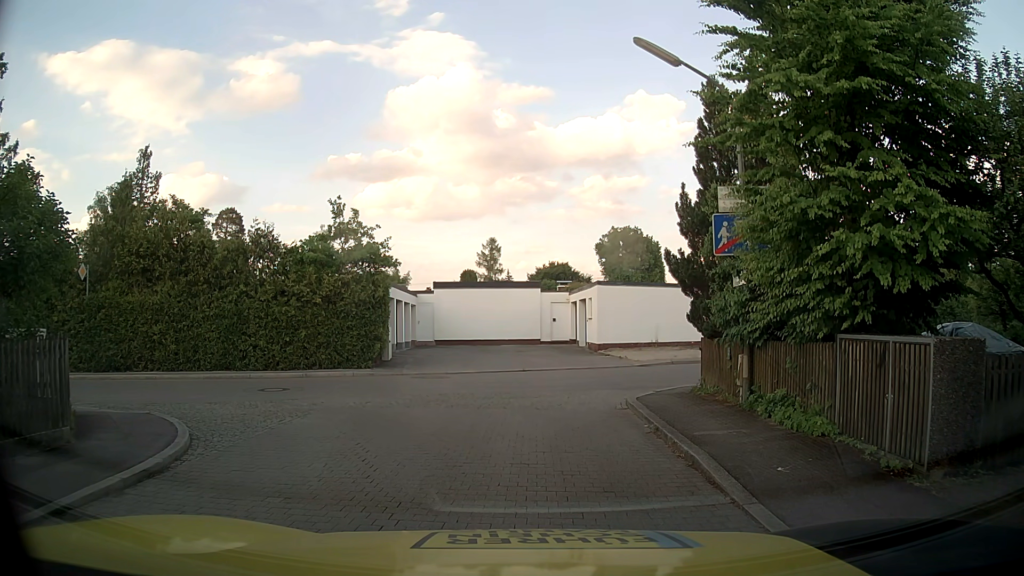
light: Day
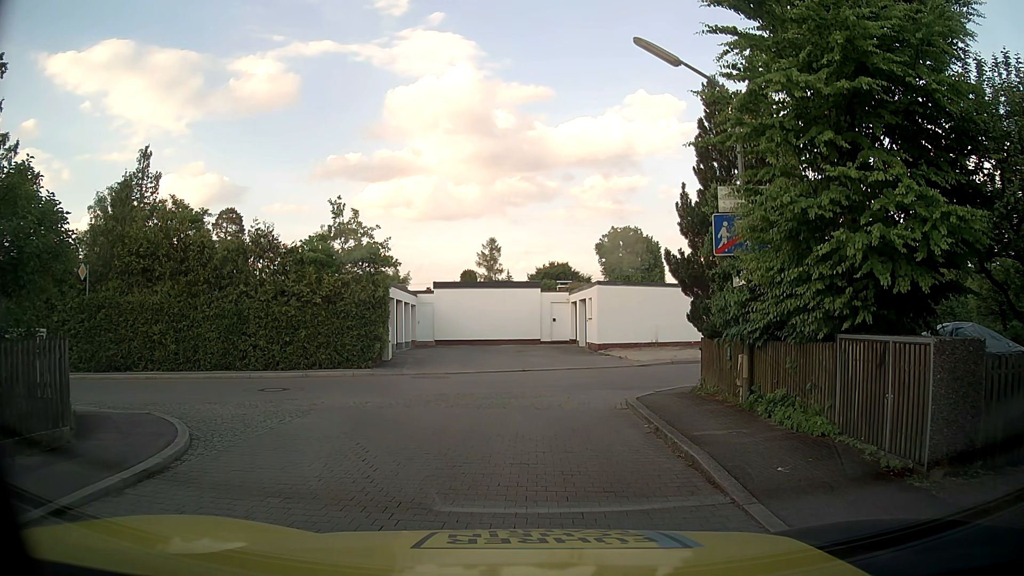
(0.0, 0.0) m; 0°
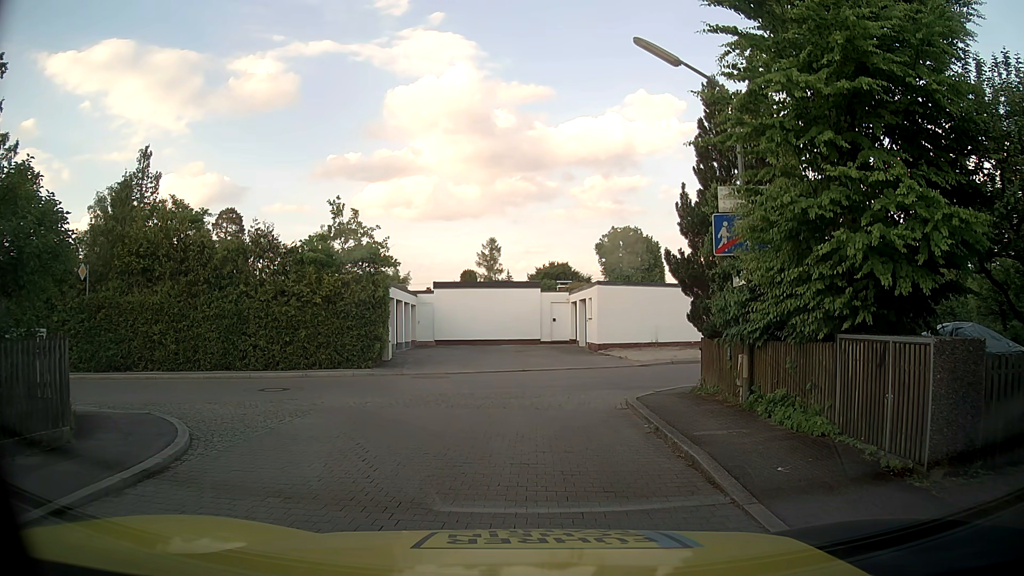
(0.0, 0.0) m; 0°
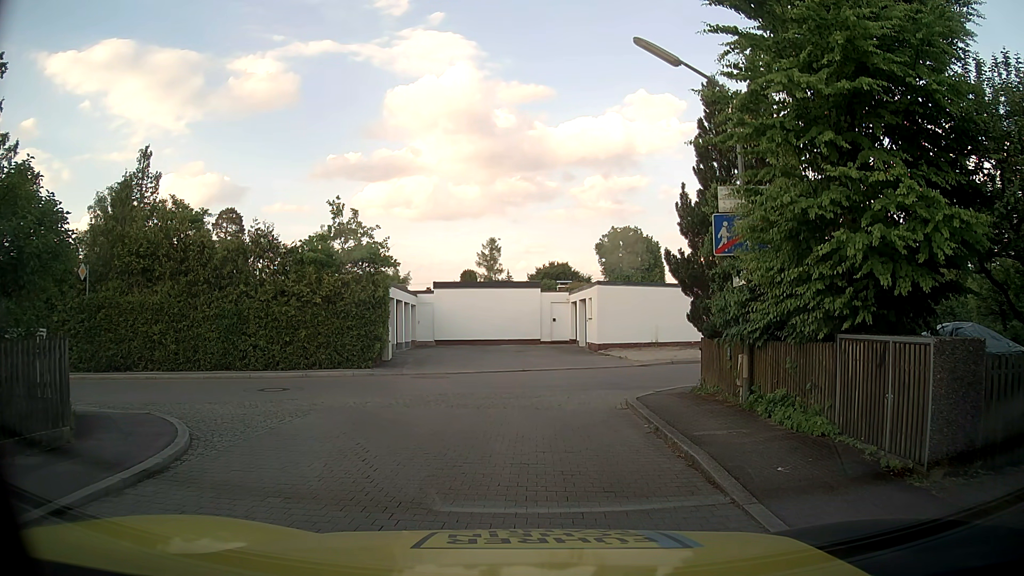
(0.0, 0.0) m; 0°
